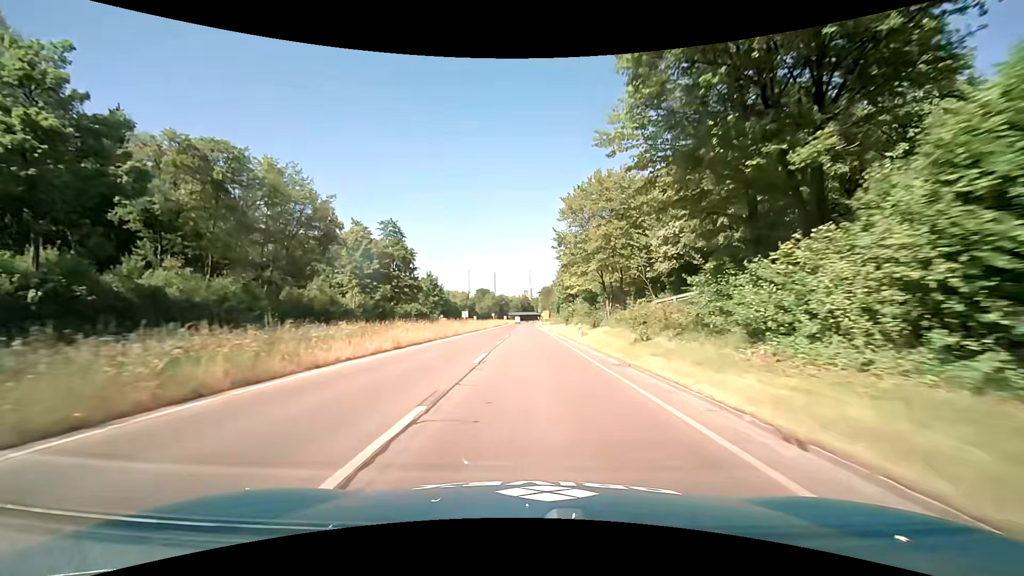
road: trunk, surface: asphalt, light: Day
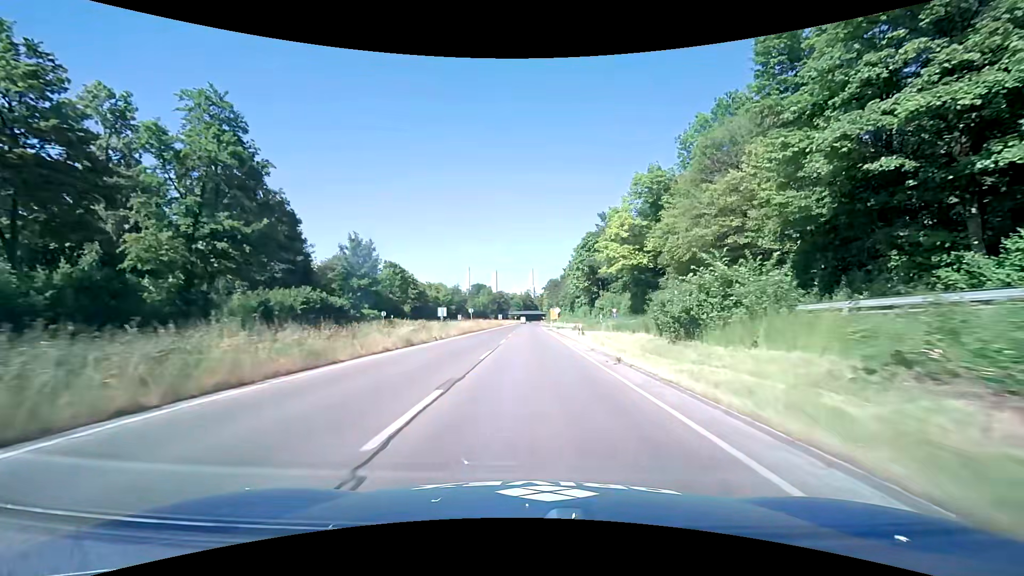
(-0.1, +46.4) m; 0°
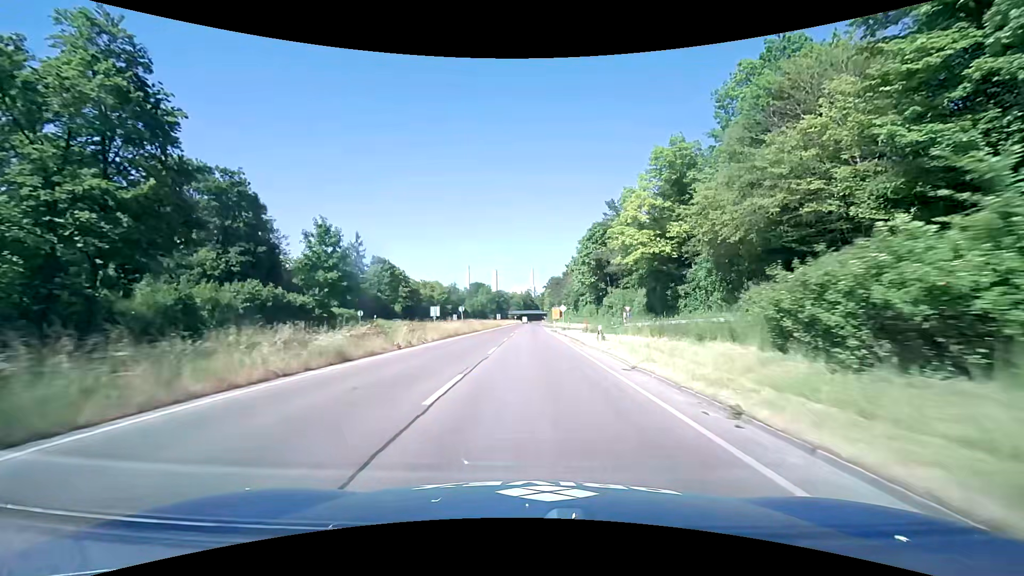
(0.0, +9.3) m; 0°
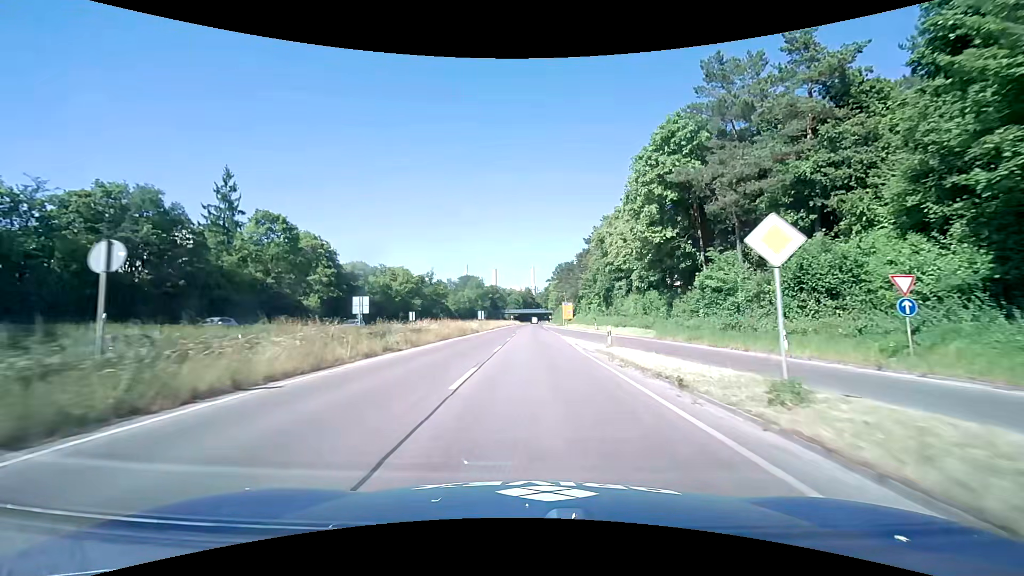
(0.0, +46.3) m; 0°
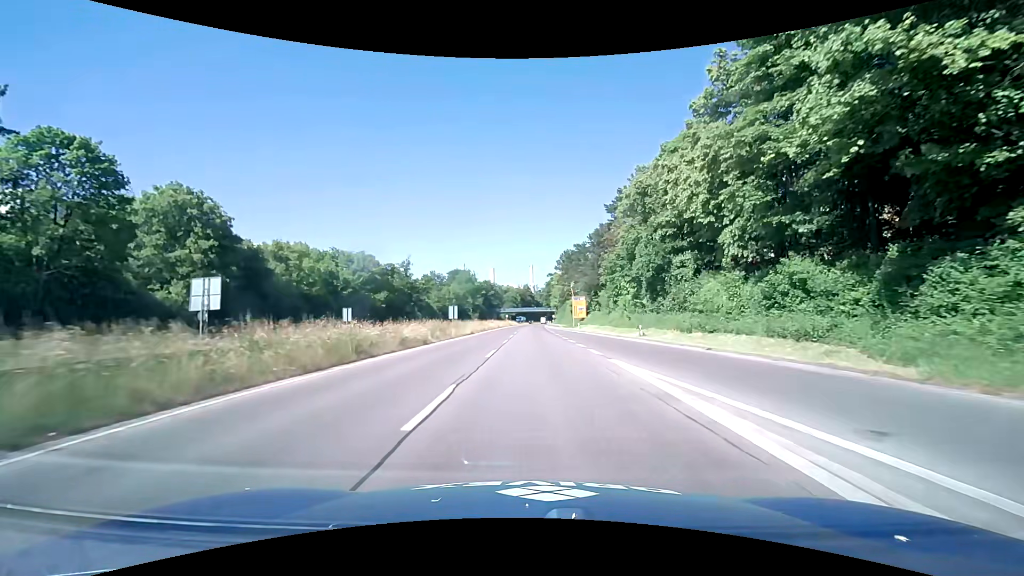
(-0.2, +27.7) m; 0°
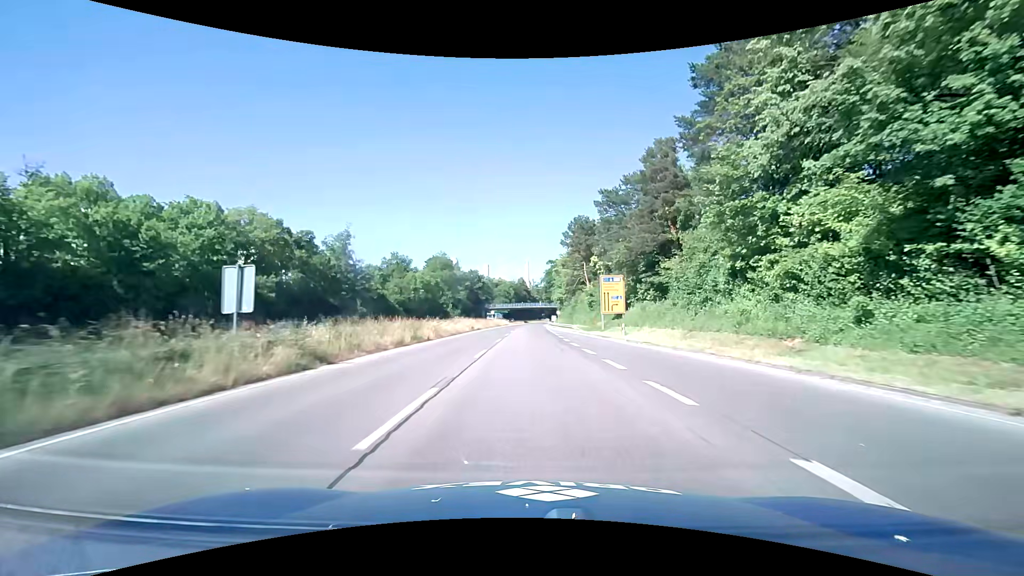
(-0.2, +37.0) m; 0°
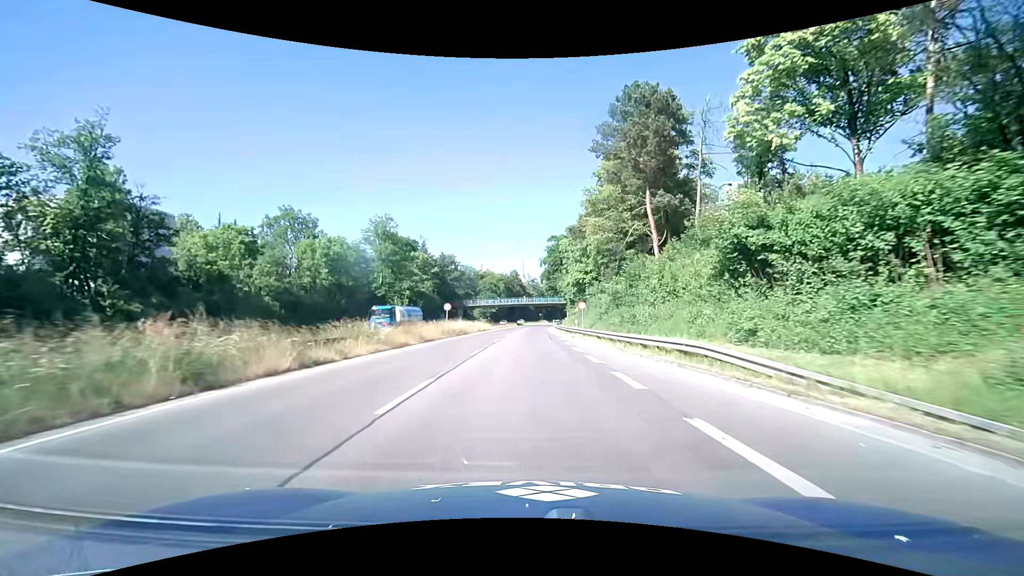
(+0.2, +46.2) m; 0°
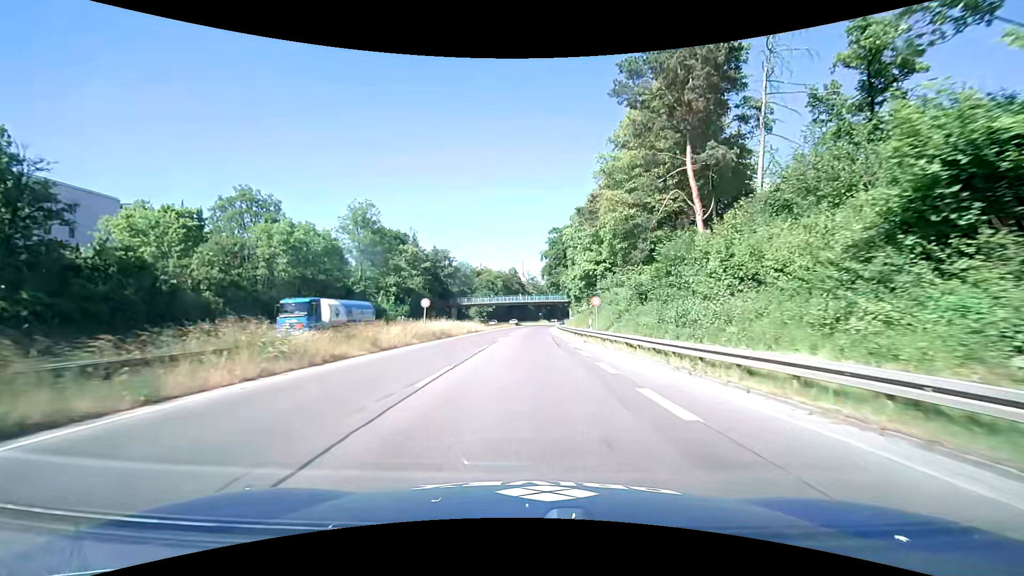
(0.0, +9.2) m; 0°
(0, +10) (0, +20) (0, +30) (0, +40) (0, +50) (+1, +60) (+1, +70) (+1, +80) (+2, +90) (+2, +100) m
